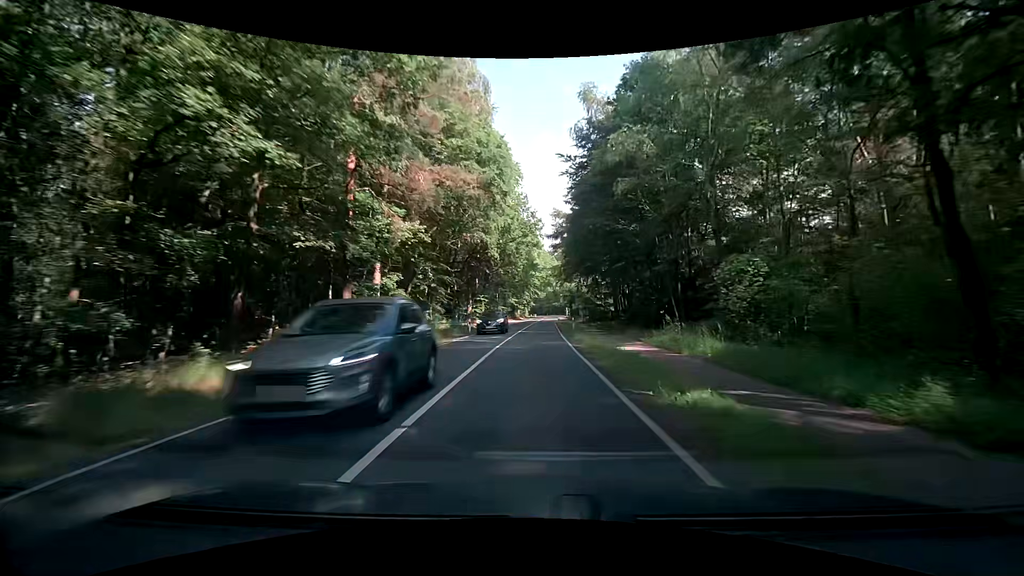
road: secondary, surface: asphalt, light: Day
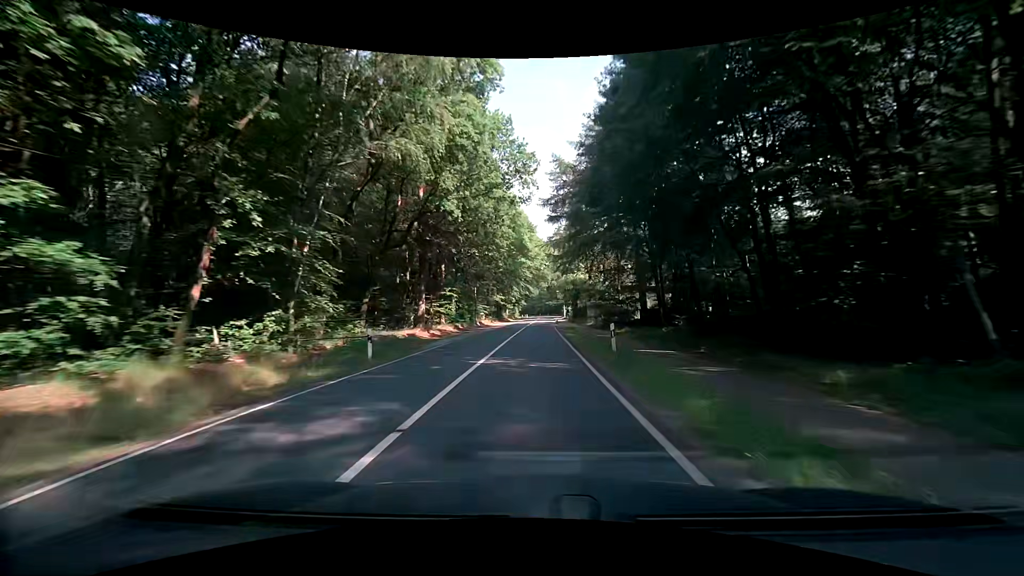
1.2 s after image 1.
(+0.4, +22.2) m; +2°
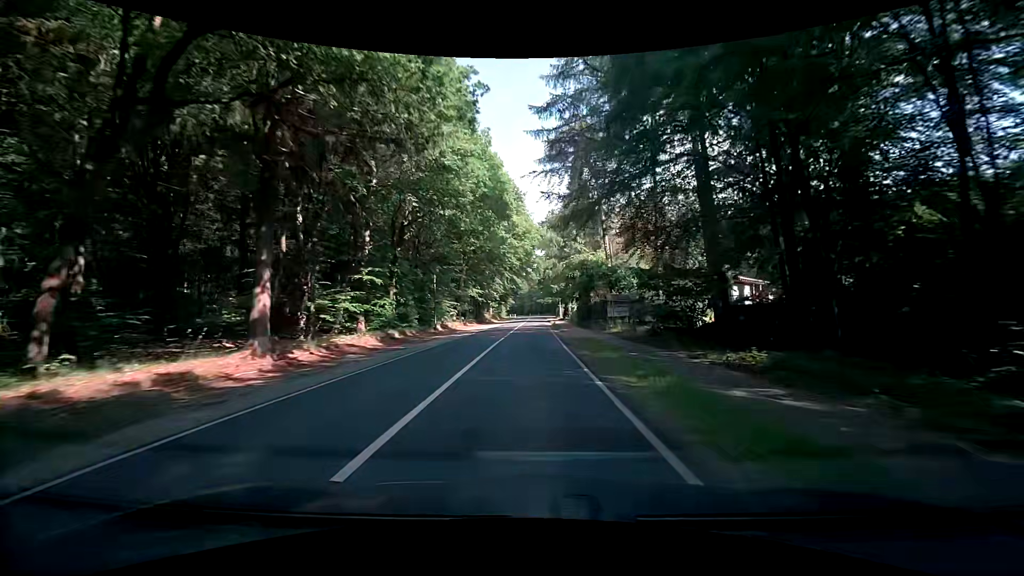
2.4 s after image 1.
(-0.2, +21.6) m; +1°
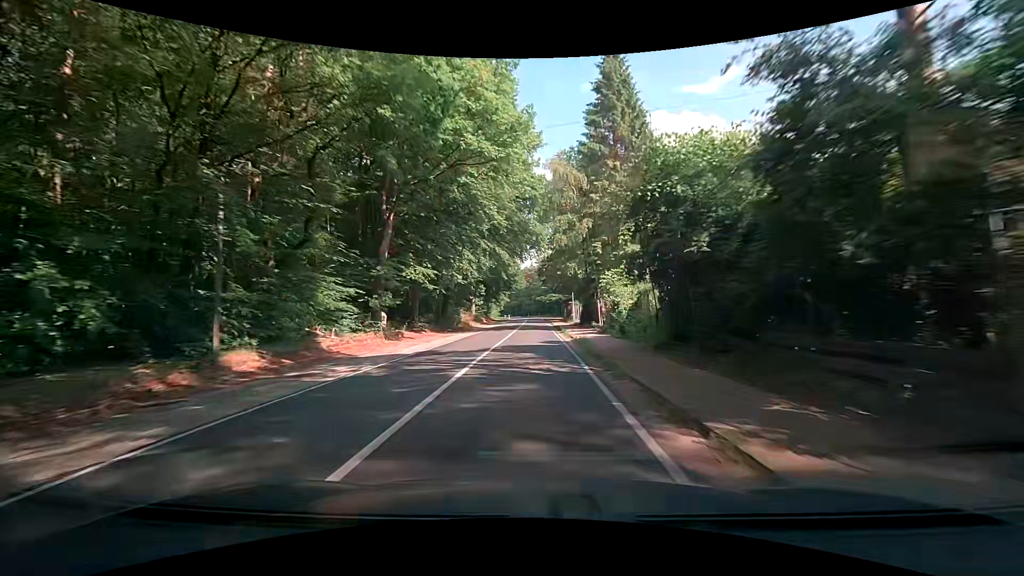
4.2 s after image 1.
(+0.1, +30.9) m; 0°
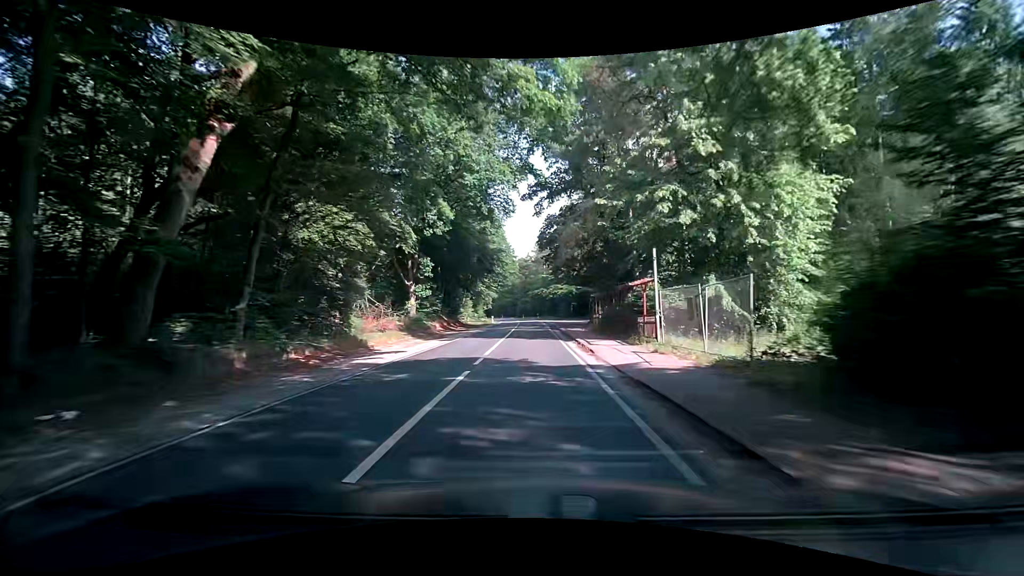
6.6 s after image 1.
(0.0, +39.6) m; 0°
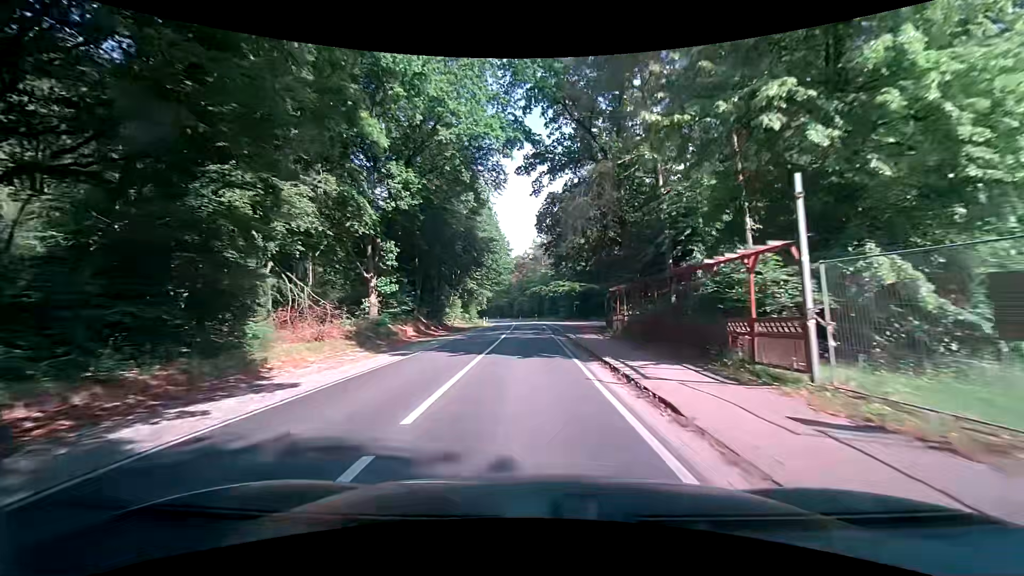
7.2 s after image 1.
(+0.1, +9.7) m; +1°
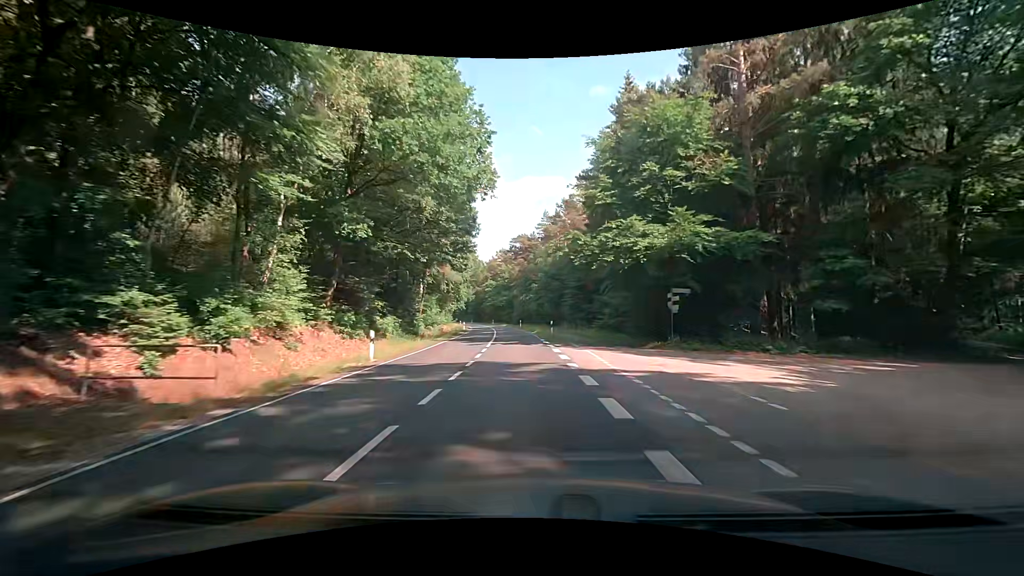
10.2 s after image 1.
(-0.7, +47.9) m; -1°
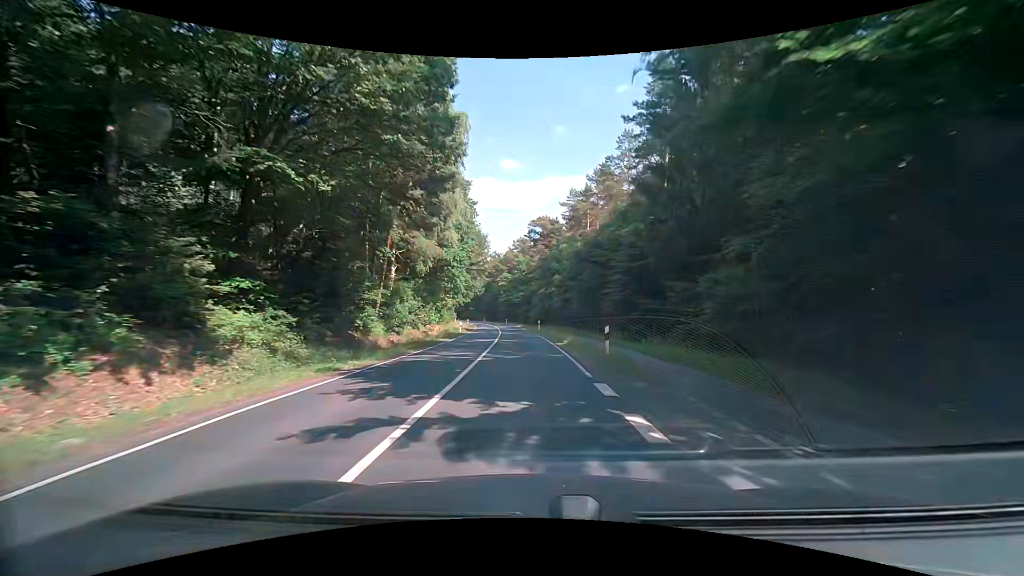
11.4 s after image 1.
(-0.5, +19.5) m; -3°
(0, +10) (0, +20) (-1, +30) (-1, +40) (-2, +50) (-2, +60) (-3, +70) (-5, +80) (-6, +90) (-7, +100) m
